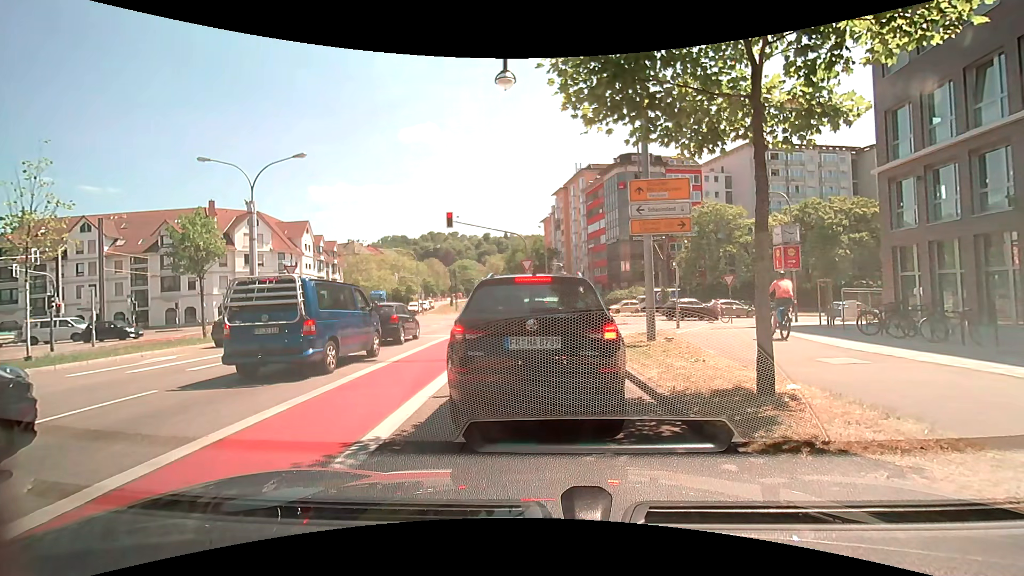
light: Day
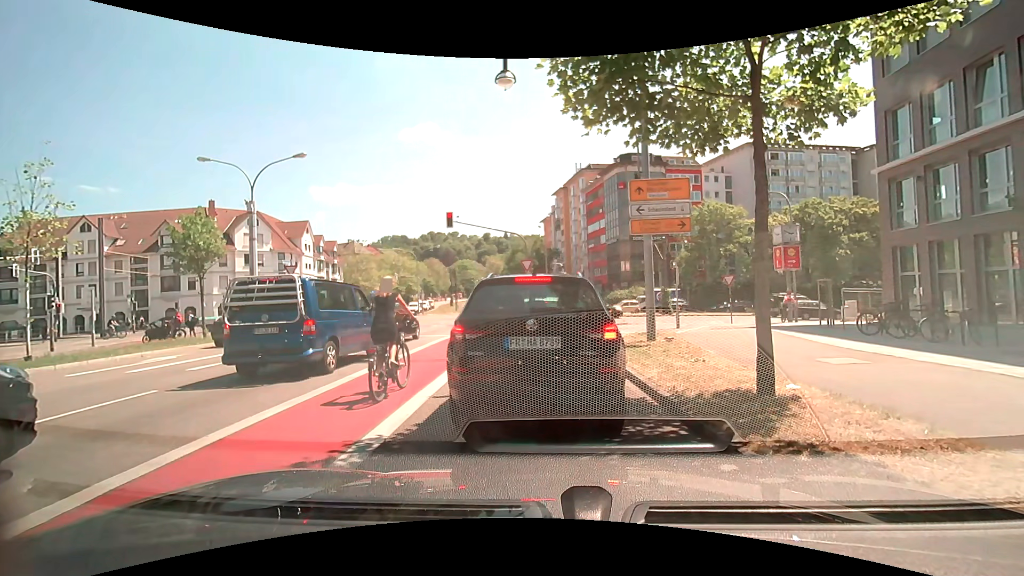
(0.0, 0.0) m; 0°
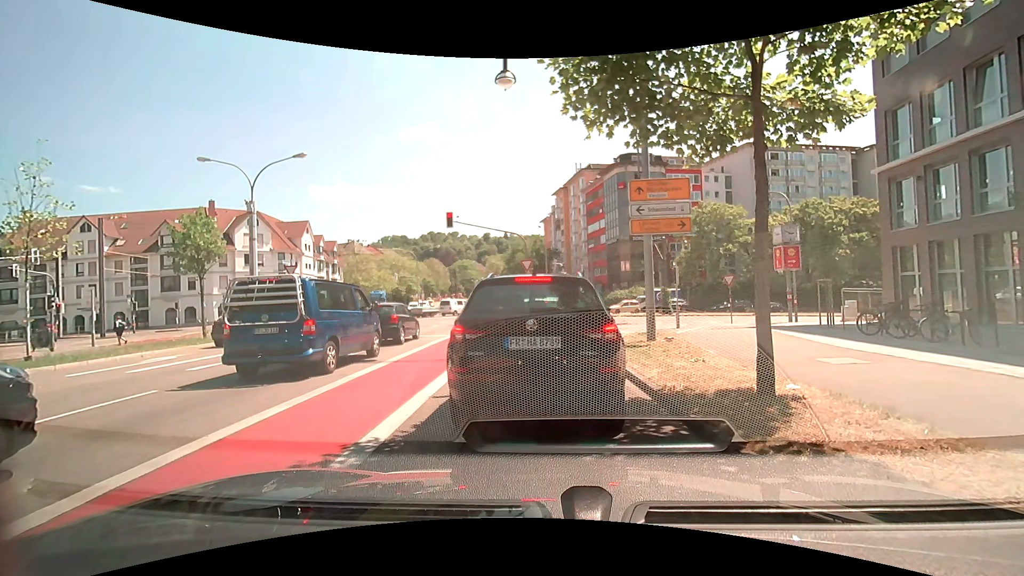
(0.0, 0.0) m; 0°
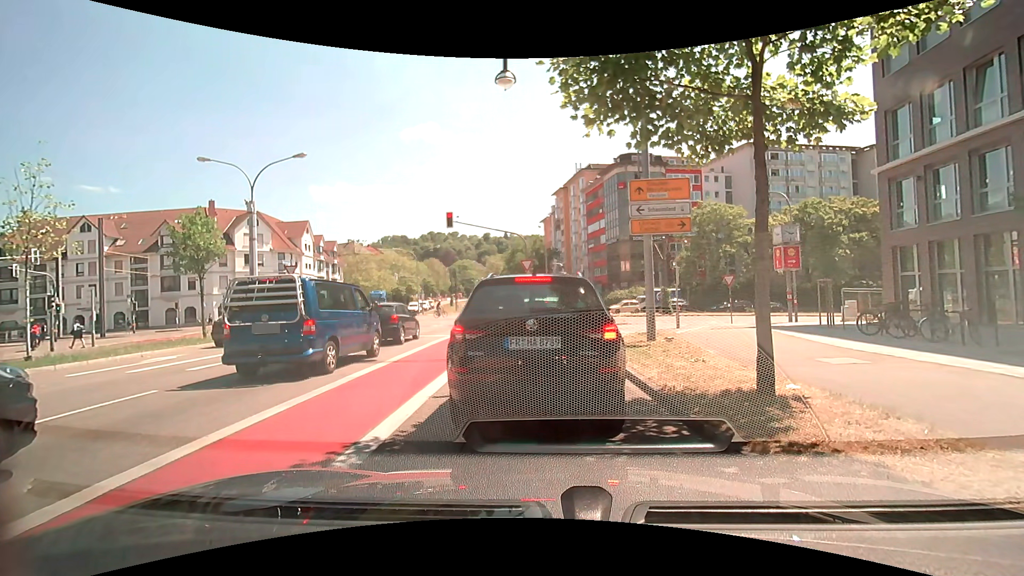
(0.0, 0.0) m; 0°
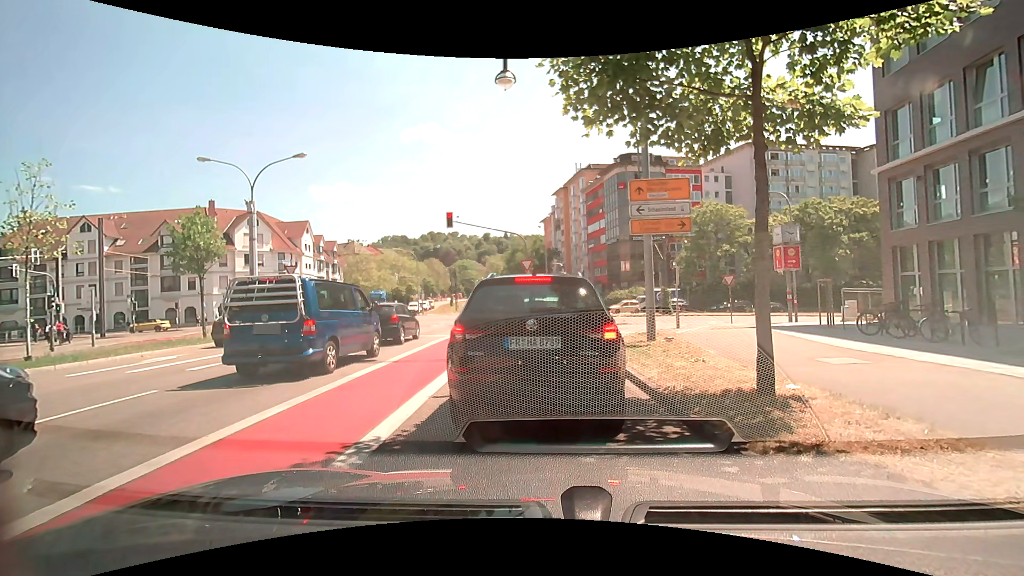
(0.0, 0.0) m; 0°
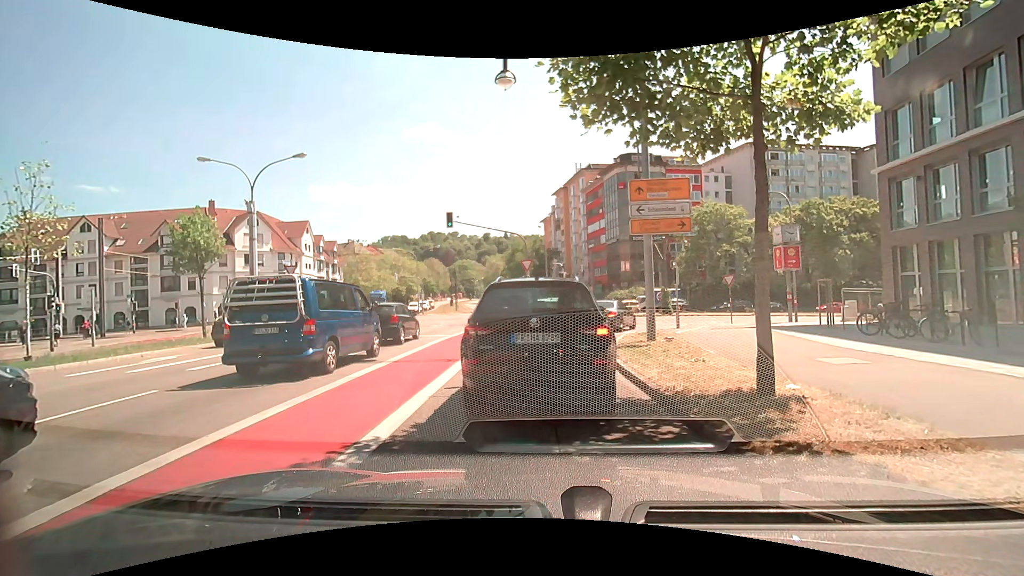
(0.0, 0.0) m; 0°
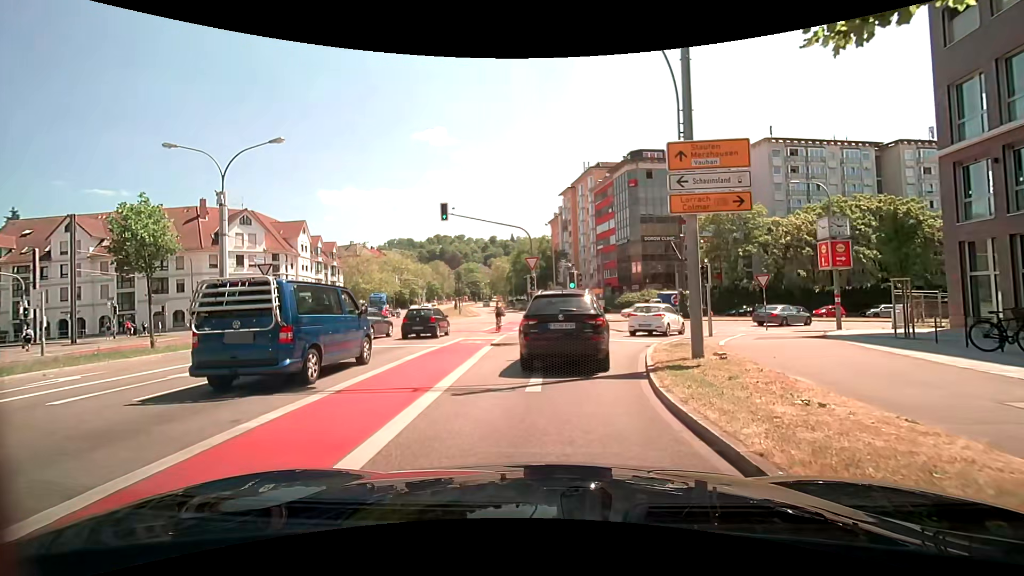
(0.0, +4.0) m; -2°
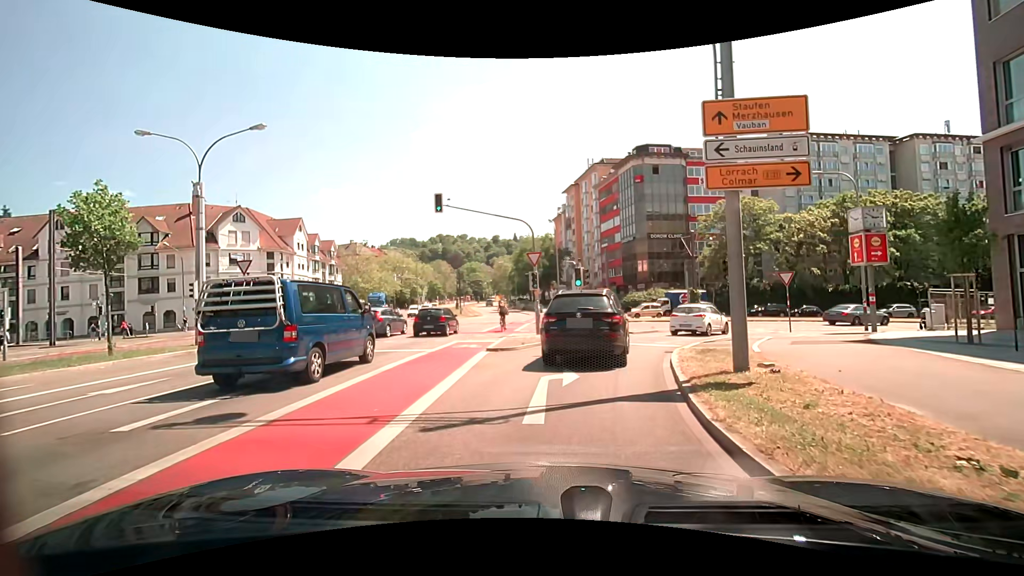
(+0.1, +2.3) m; +2°
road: primary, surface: asphalt
(0, +10) (+2, +20) (+7, +28) (+15, +35) (+24, +38) (+34, +41) (+44, +43) (+53, +45) (+63, +48) (+73, +50) m
